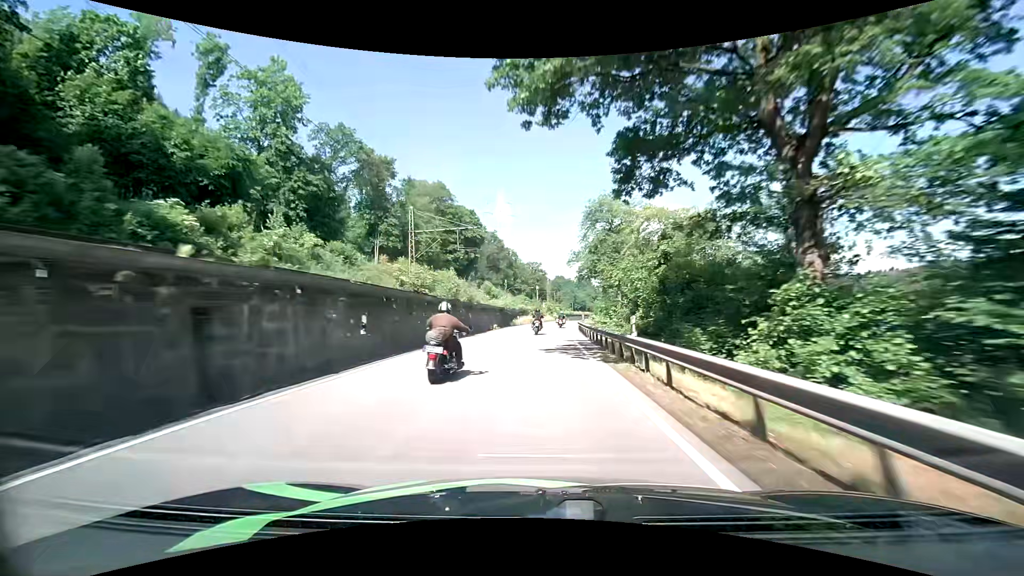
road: primary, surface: asphalt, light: Day
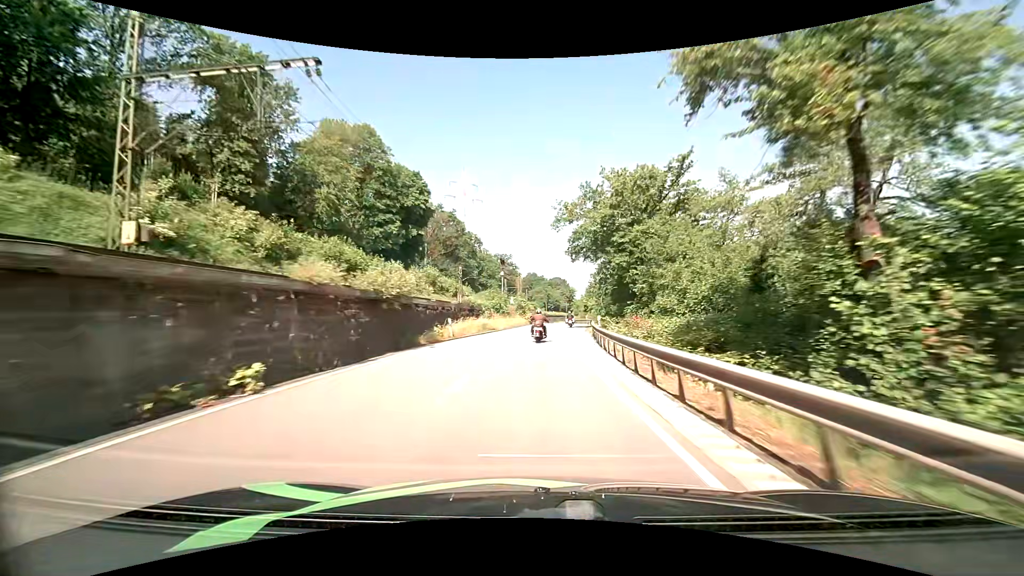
(+0.8, +35.6) m; +3°
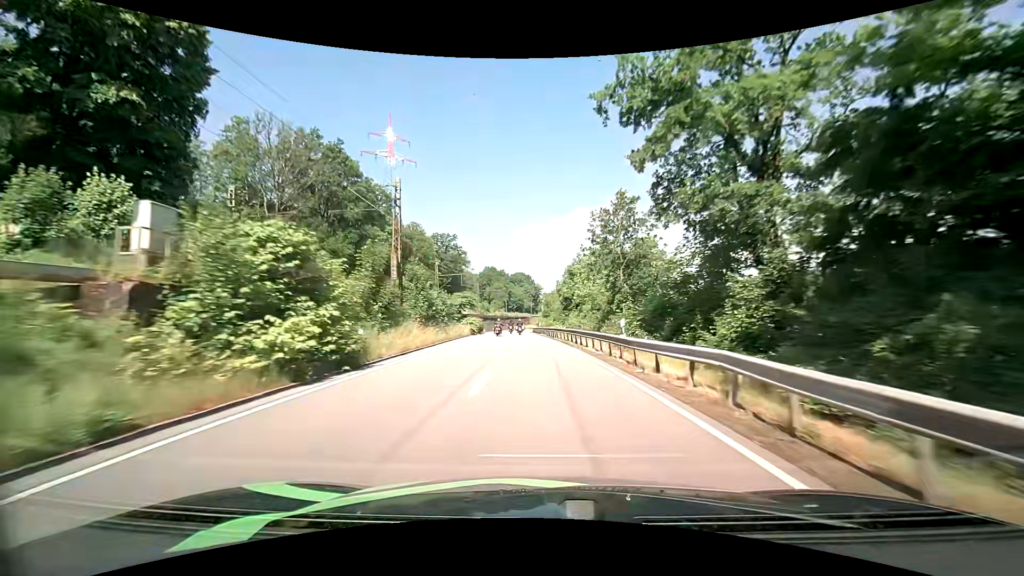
(+3.2, +58.5) m; +4°
(0, +10) (0, +20) (0, +30) (-1, +40) (-1, +50) (-1, +60) (-2, +70) (-2, +80) (-3, +90) (-3, +100) m
